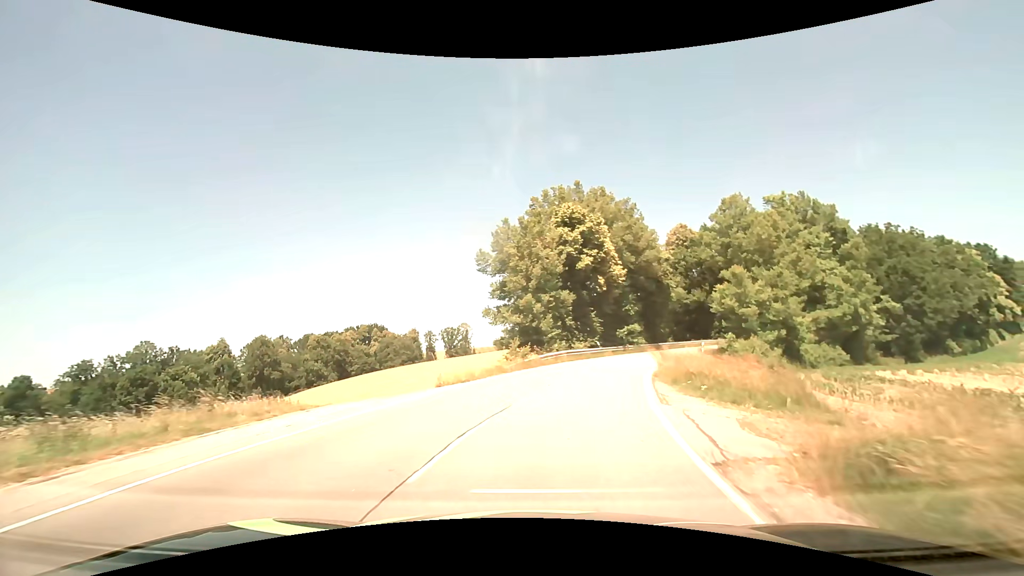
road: tertiary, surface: asphalt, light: Day
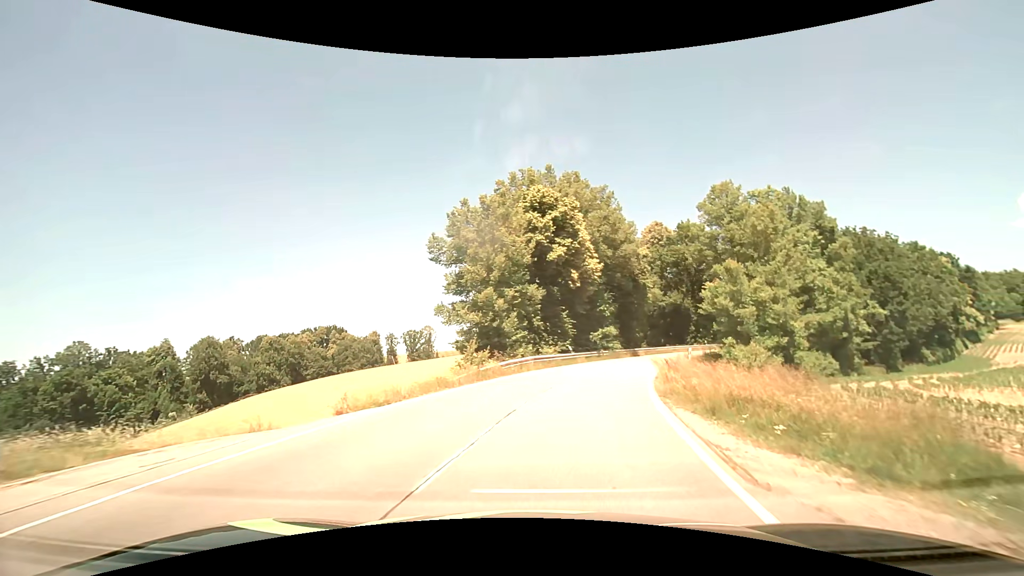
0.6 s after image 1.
(+0.2, +6.2) m; +4°
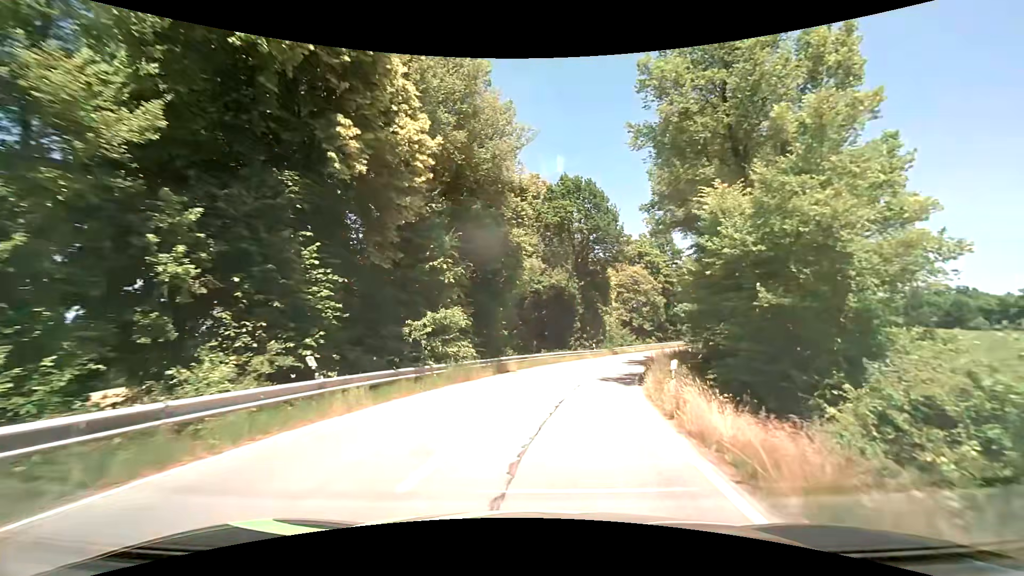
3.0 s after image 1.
(+3.6, +24.4) m; +17°
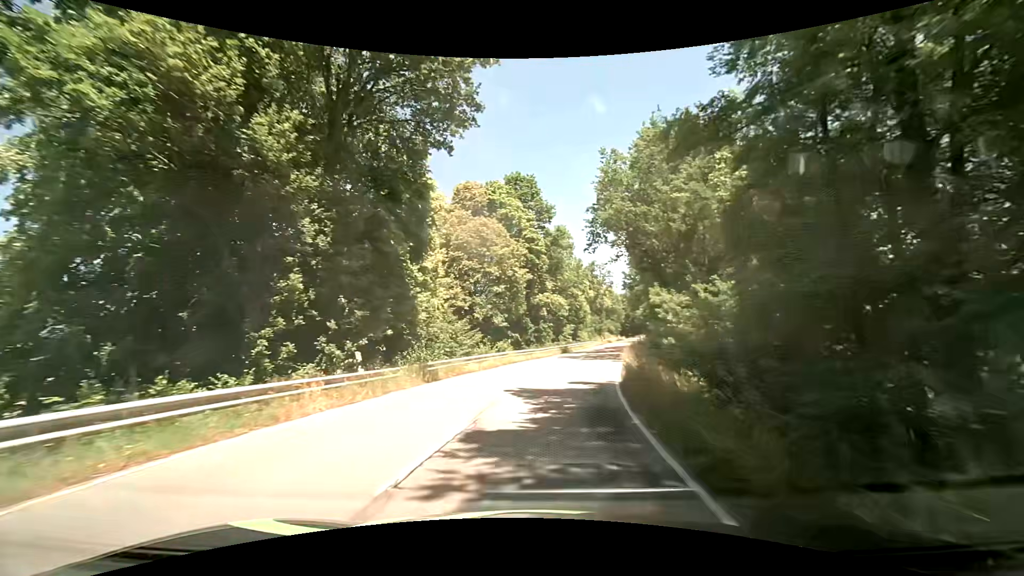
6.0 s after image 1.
(+5.2, +31.0) m; +18°
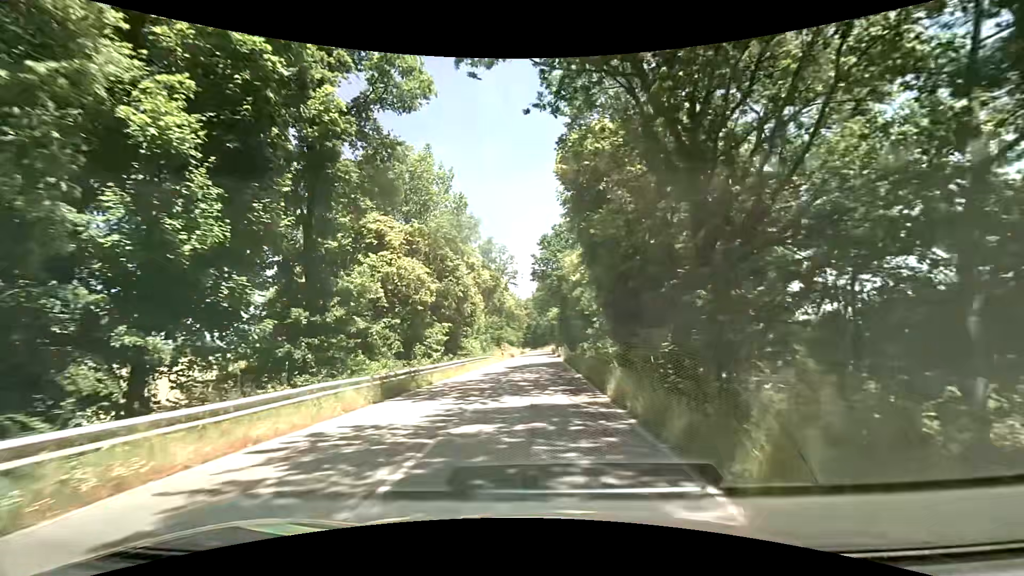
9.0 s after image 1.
(+4.2, +32.4) m; +12°
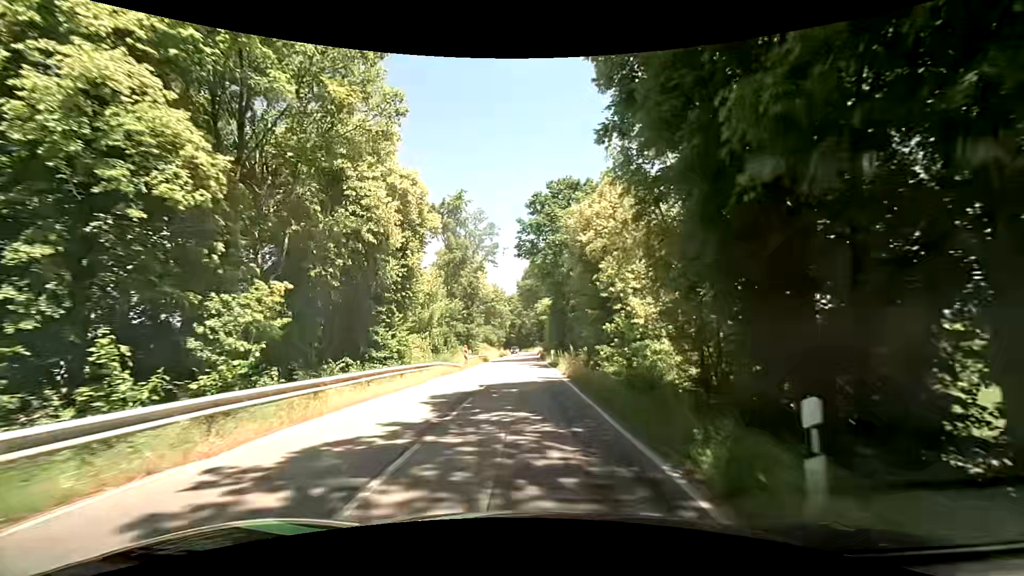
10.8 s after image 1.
(+0.3, +19.9) m; +2°
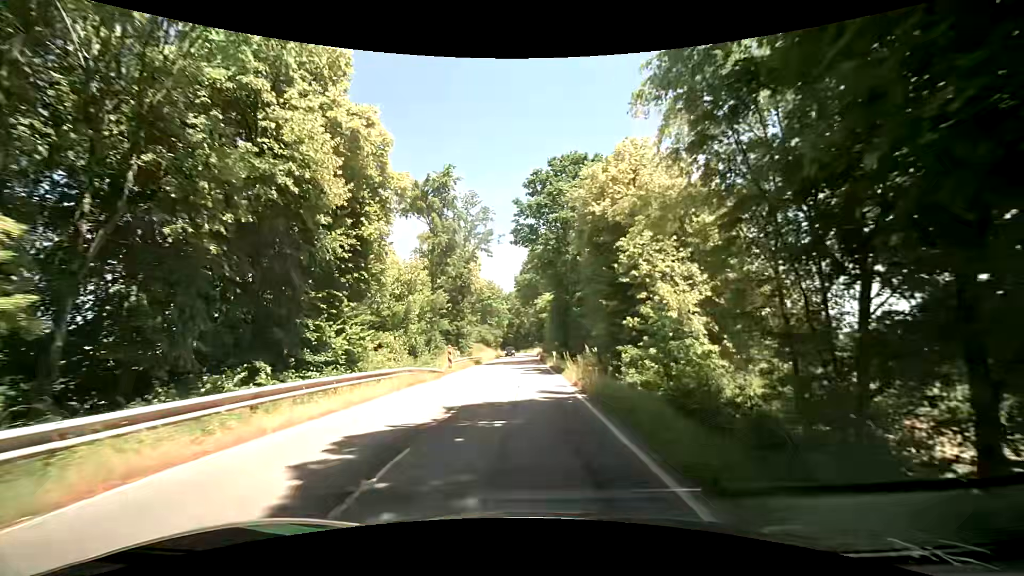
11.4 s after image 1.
(0.0, +6.6) m; 0°
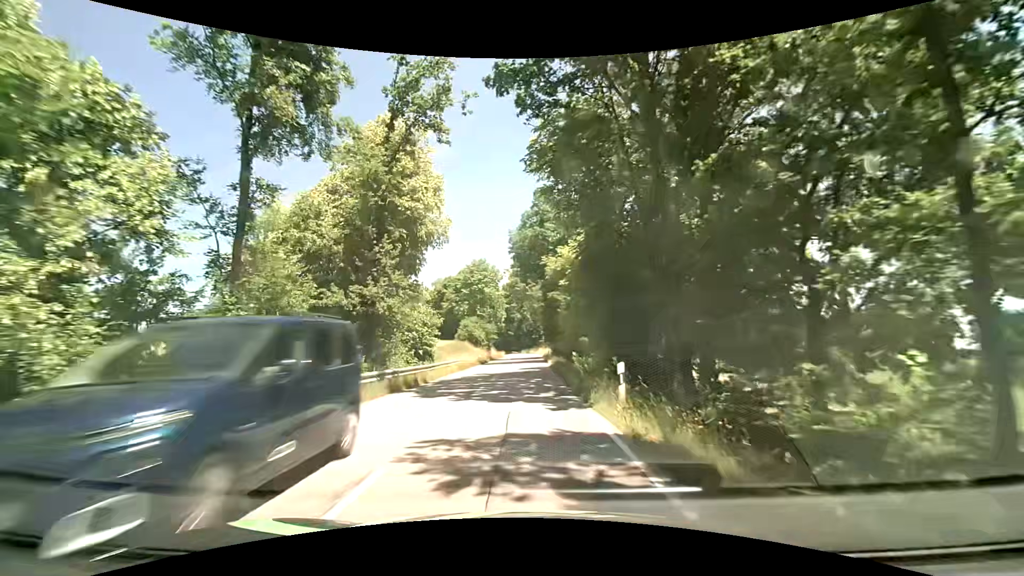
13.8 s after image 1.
(+0.2, +27.0) m; 0°
(0, +10) (0, +20) (0, +30) (0, +40) (0, +50) (0, +60) (0, +70) (0, +80) (0, +90) (0, +100) m
